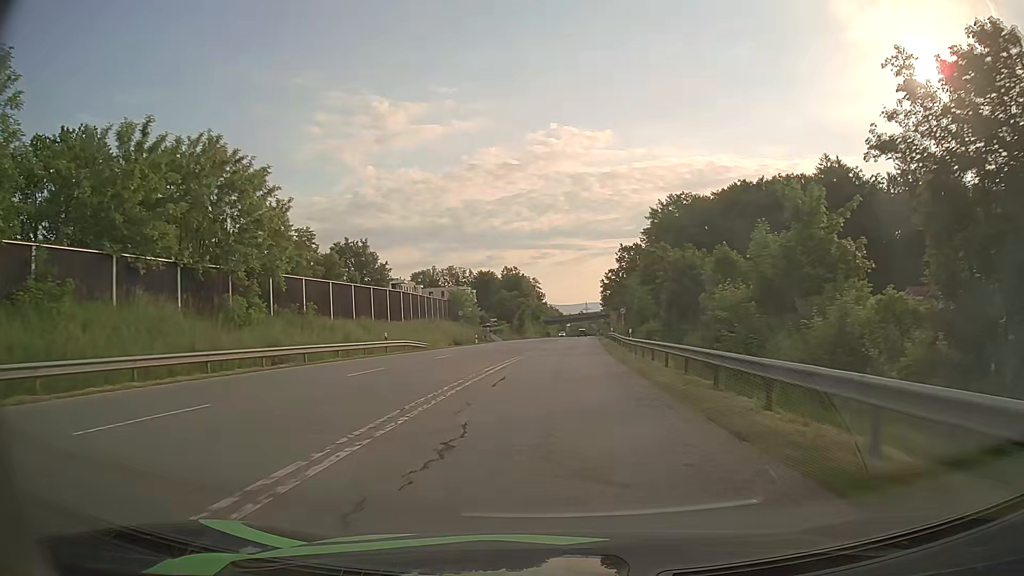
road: secondary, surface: asphalt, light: Day
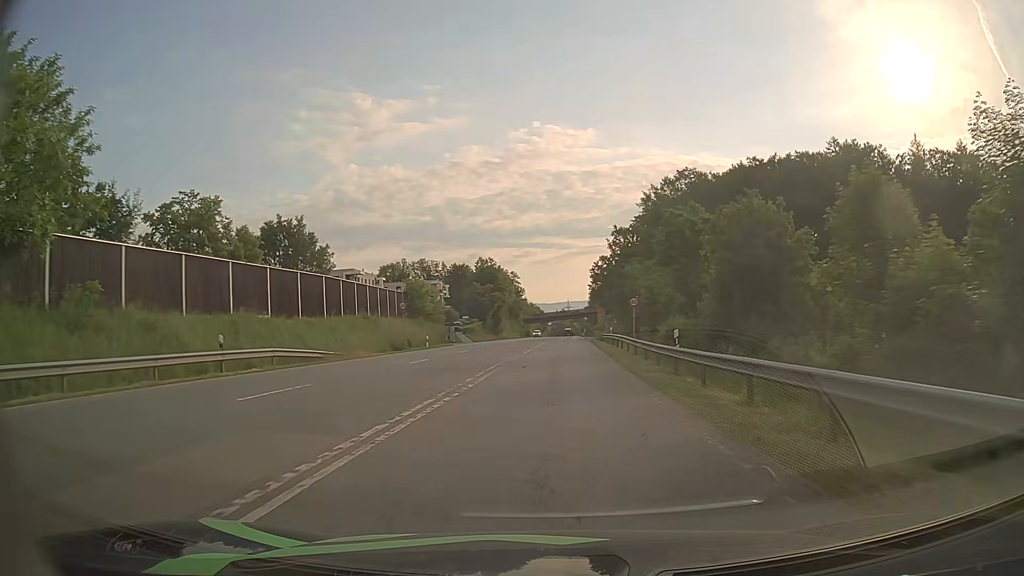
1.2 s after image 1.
(+0.3, +18.9) m; +2°
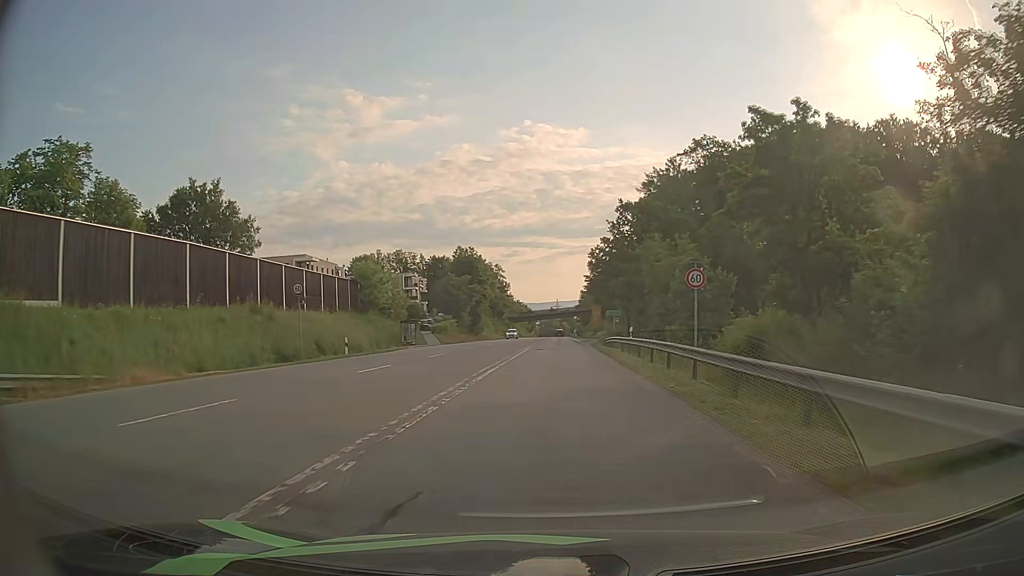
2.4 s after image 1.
(+0.1, +18.9) m; +1°
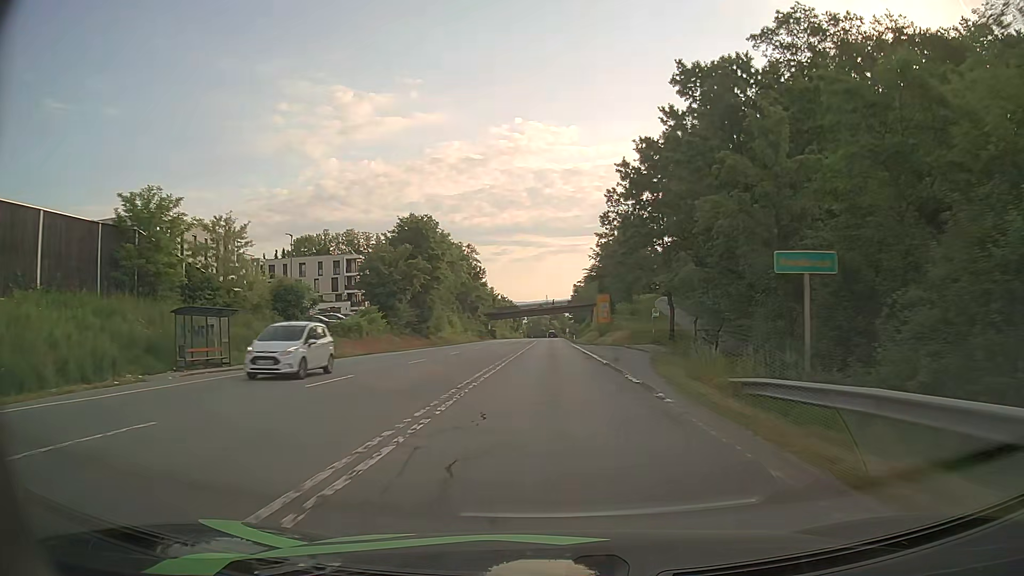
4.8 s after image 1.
(+0.3, +38.6) m; +1°
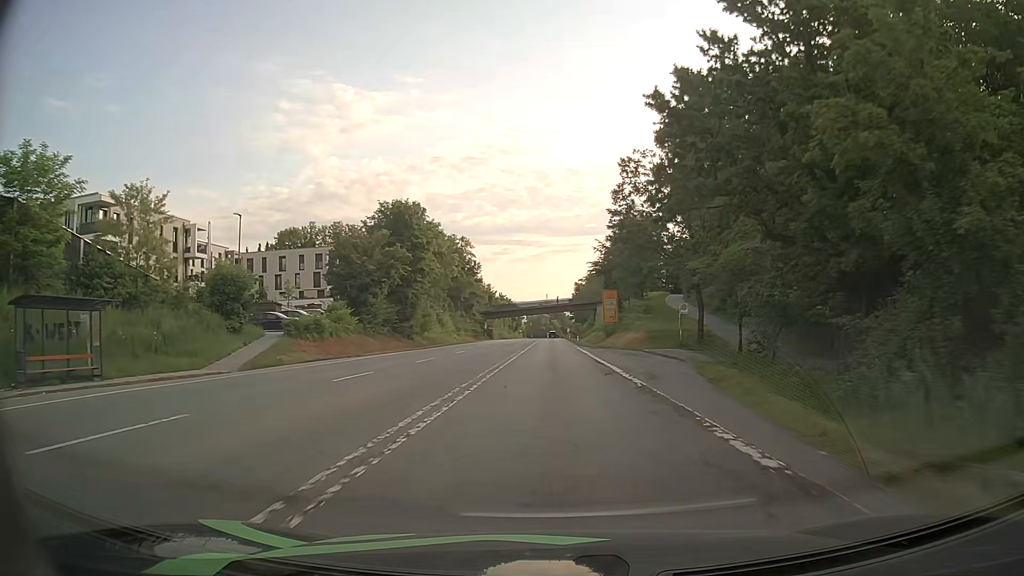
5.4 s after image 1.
(0.0, +9.8) m; 0°
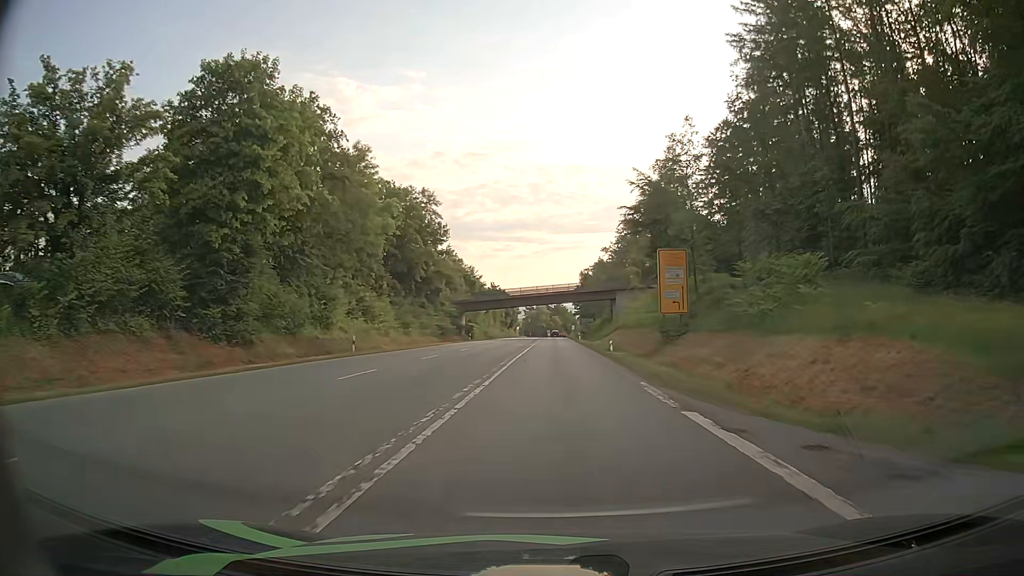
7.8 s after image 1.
(0.0, +39.6) m; 0°
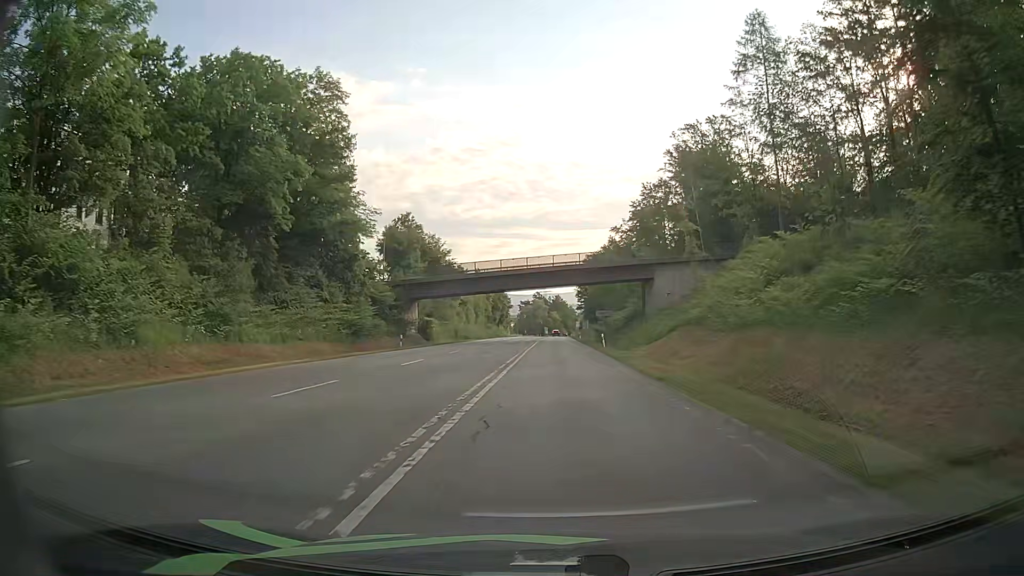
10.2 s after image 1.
(+0.1, +39.1) m; +1°
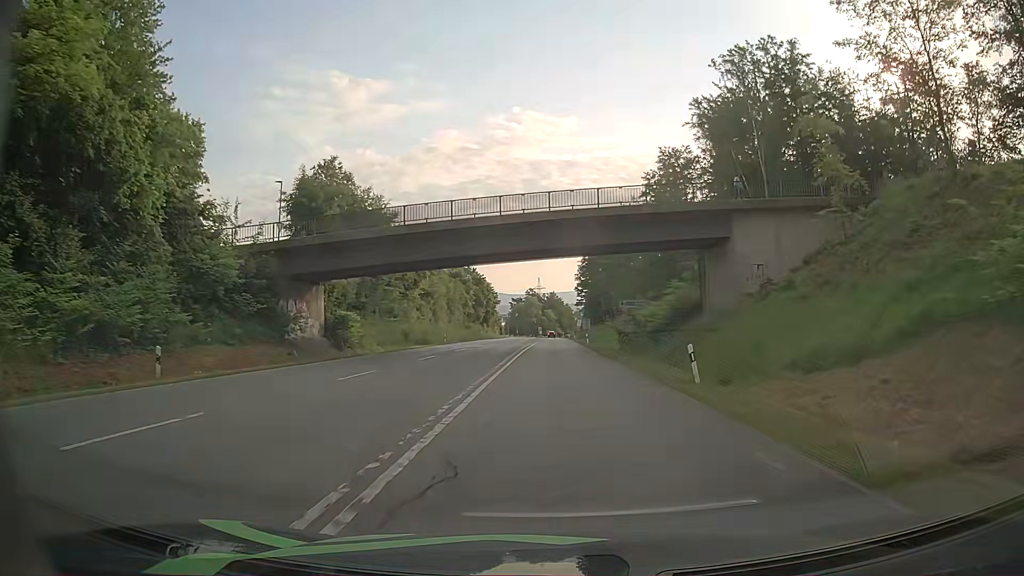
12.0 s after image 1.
(0.0, +29.7) m; 0°
(0, +10) (0, +20) (0, +30) (0, +40) (0, +50) (0, +60) (+1, +70) (+1, +80) (+1, +90) (+1, +100) m
